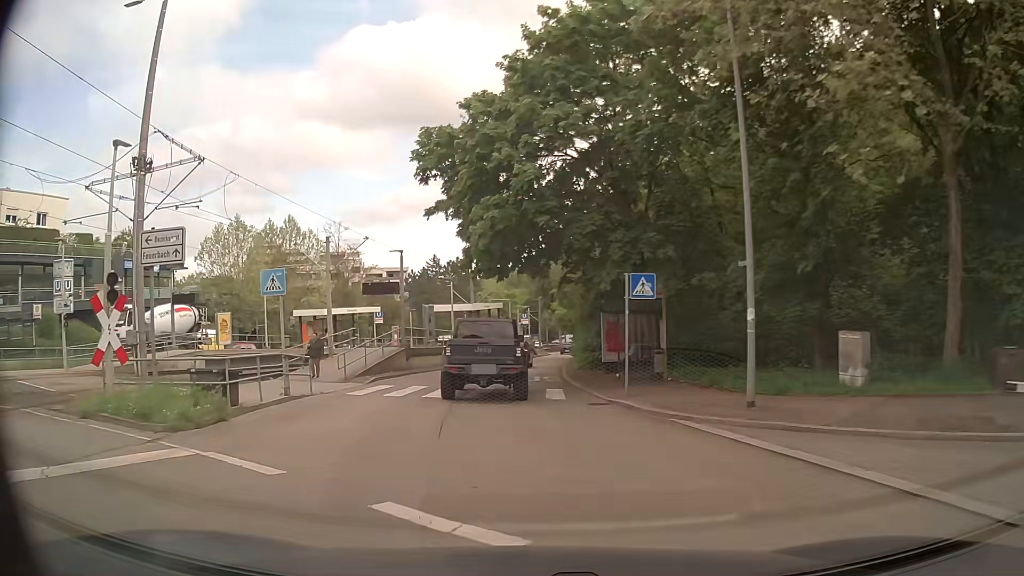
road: secondary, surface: asphalt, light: Day
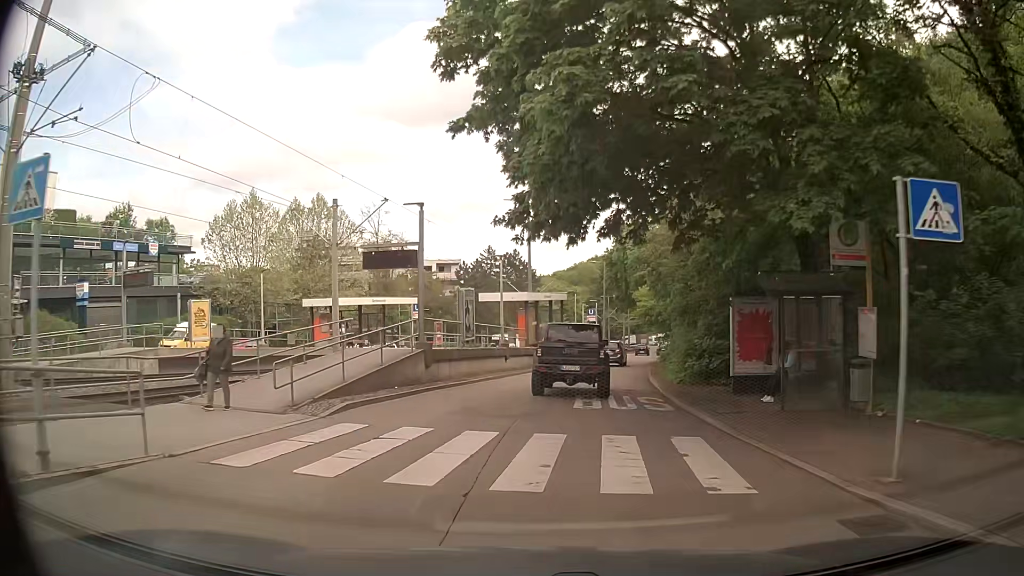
(-0.5, +10.3) m; -4°
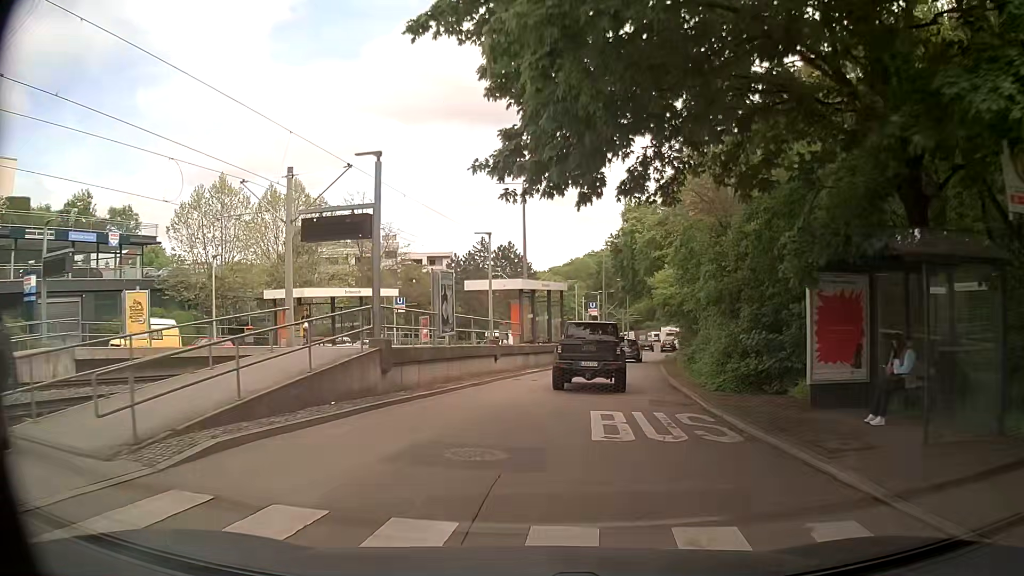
(0.0, +5.4) m; 0°
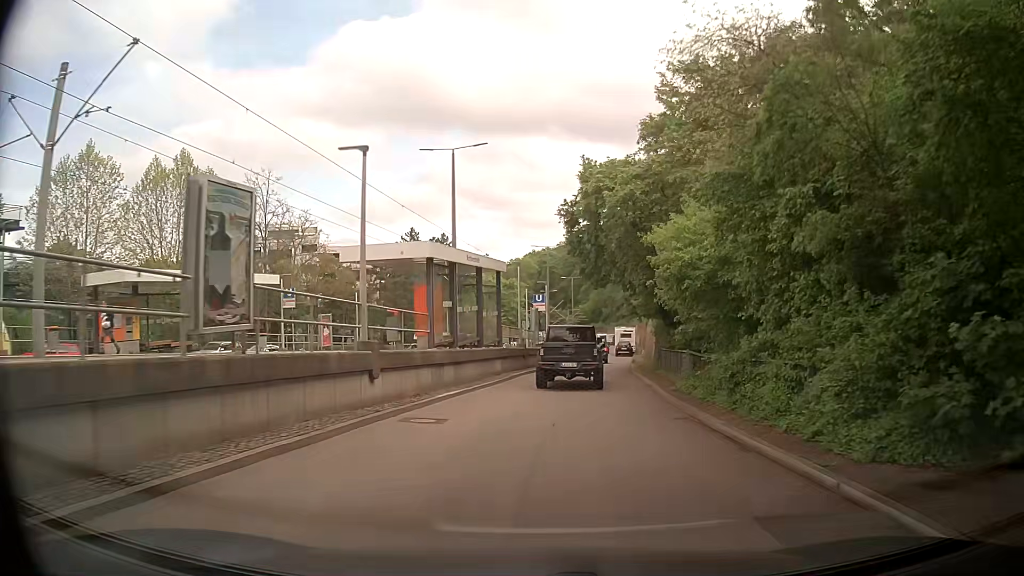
(+0.3, +11.5) m; +4°
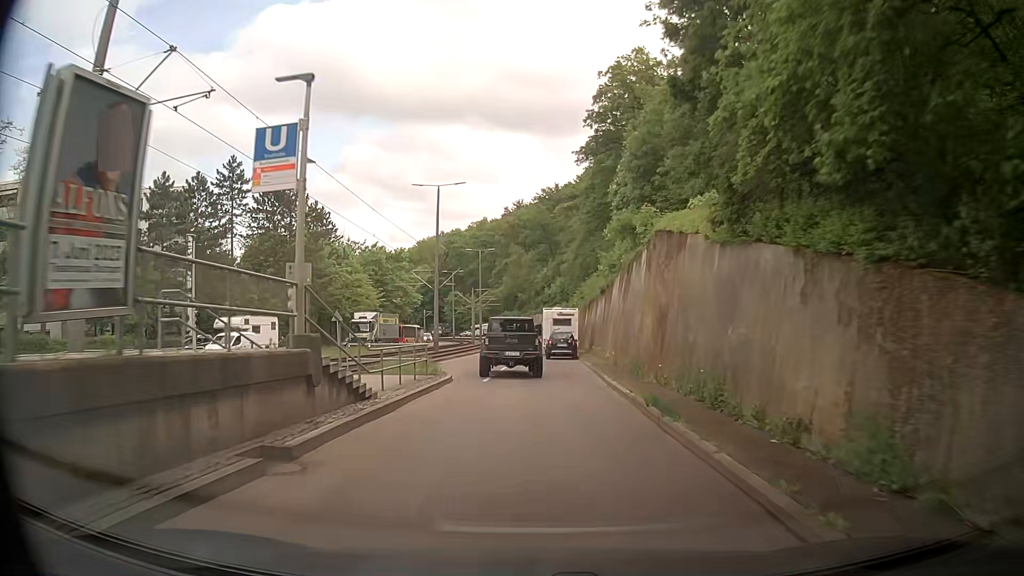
(+3.2, +32.4) m; +8°
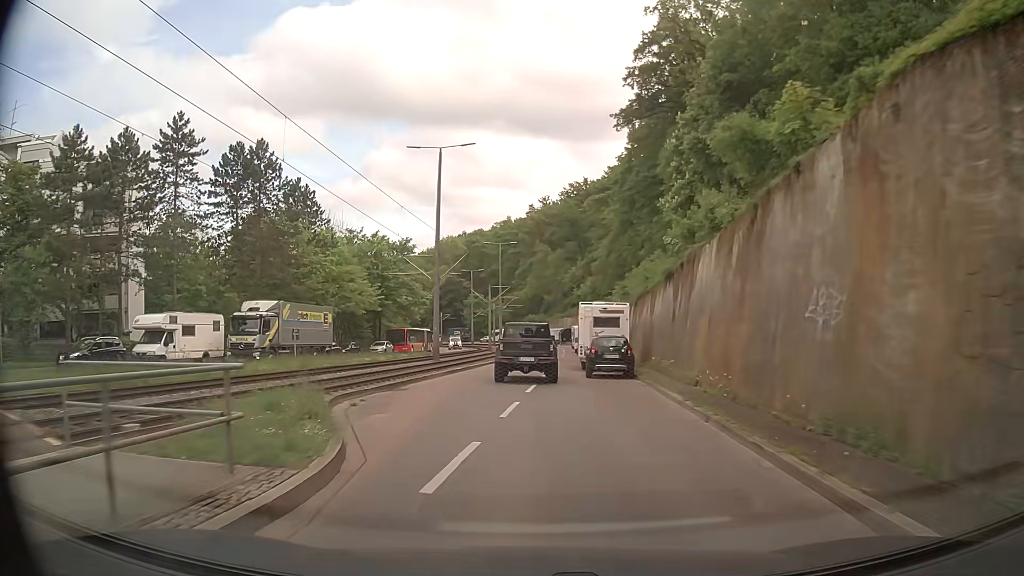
(-0.1, +14.0) m; -2°
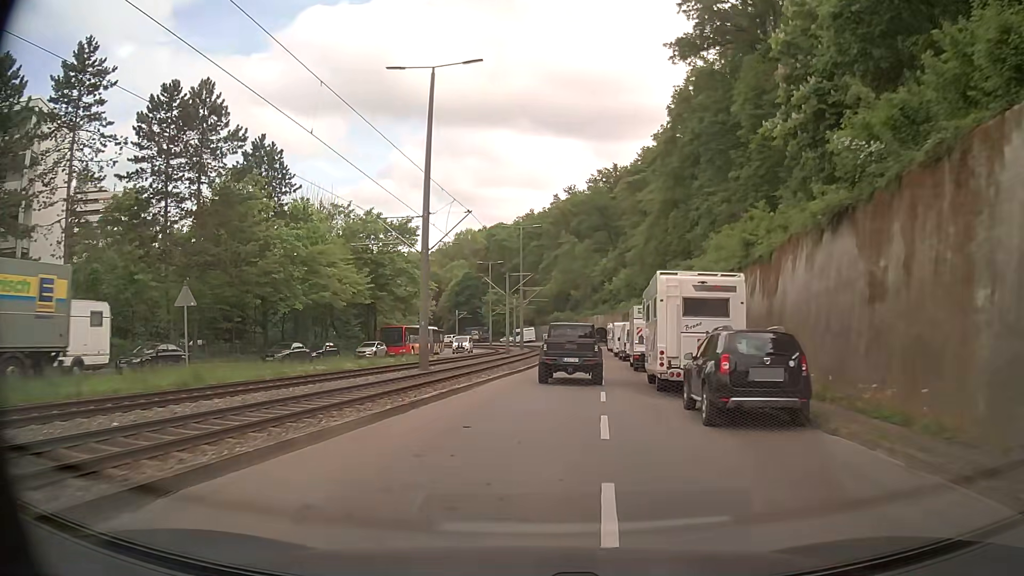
(-0.4, +14.5) m; -2°
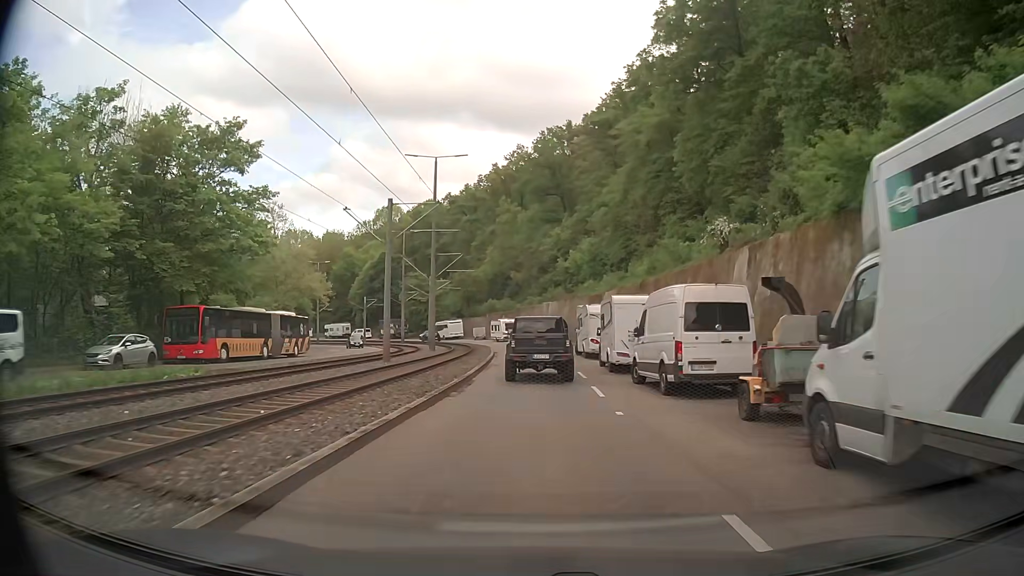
(+1.4, +30.0) m; +5°
(0, +10) (0, +20) (0, +30) (0, +40) (-1, +50) (-2, +60) (-4, +70) (-7, +79) (-10, +89) (-14, +98) m
